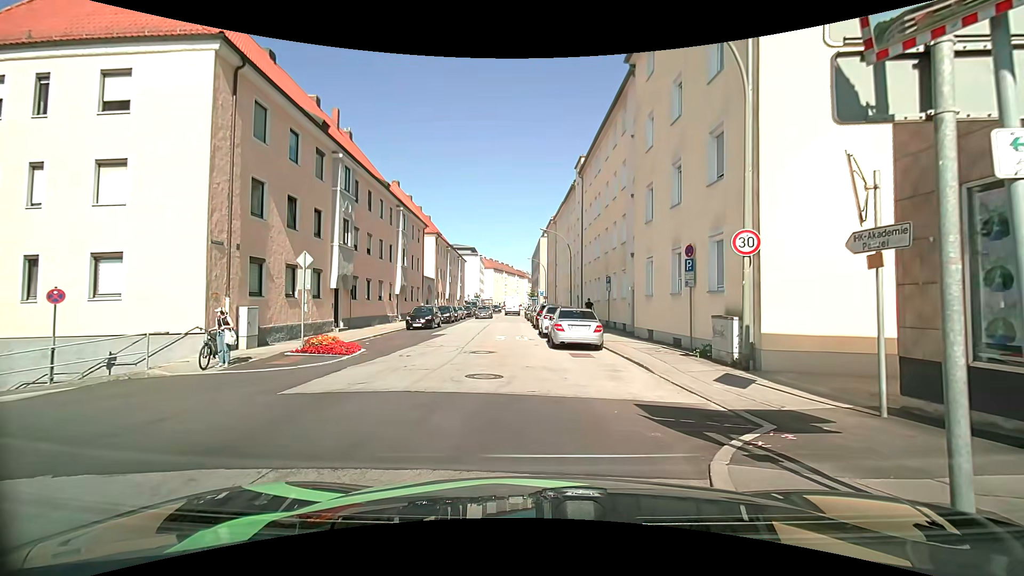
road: tertiary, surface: asphalt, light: Day
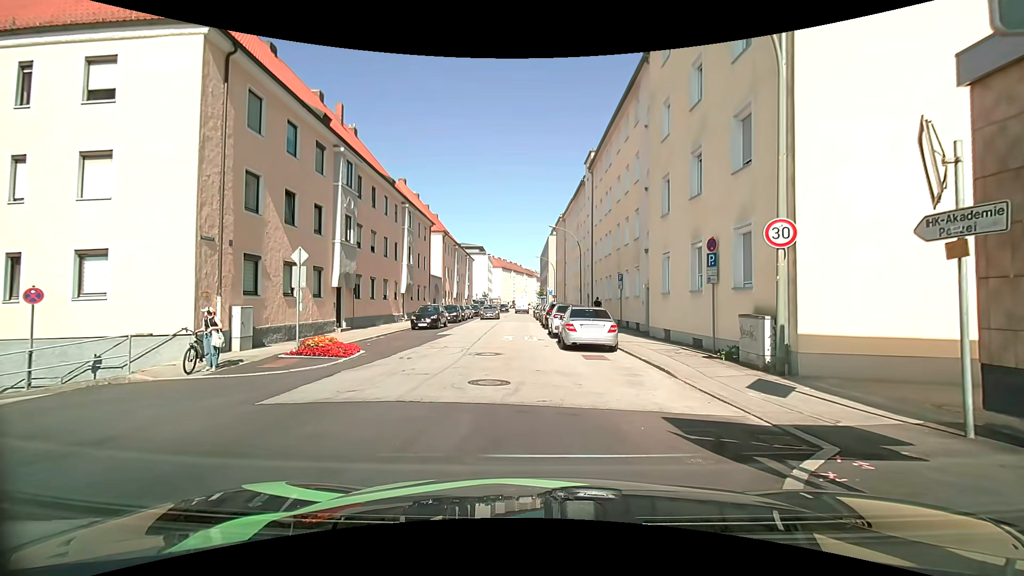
(0.0, +1.0) m; 0°
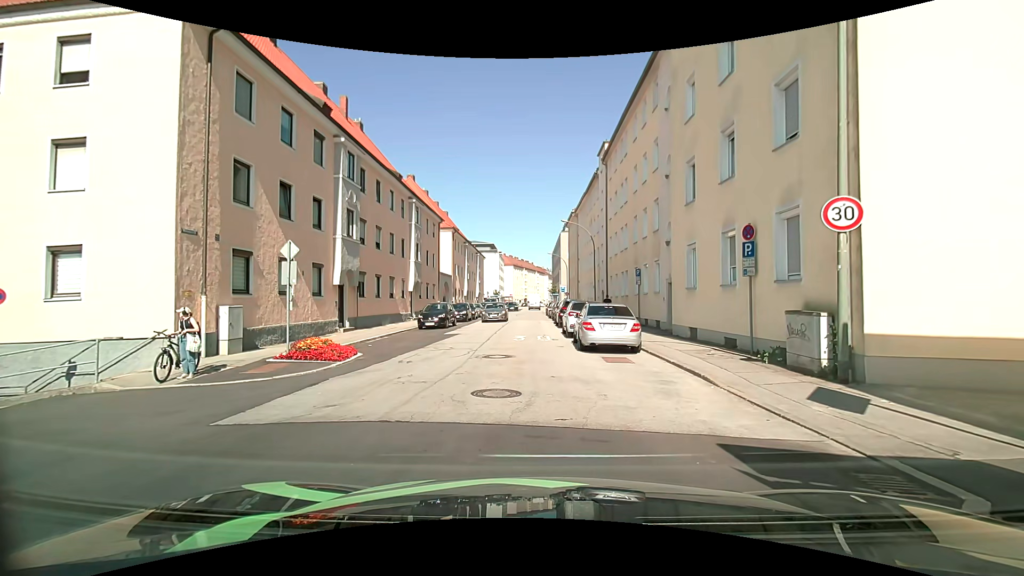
(0.0, +1.4) m; 0°
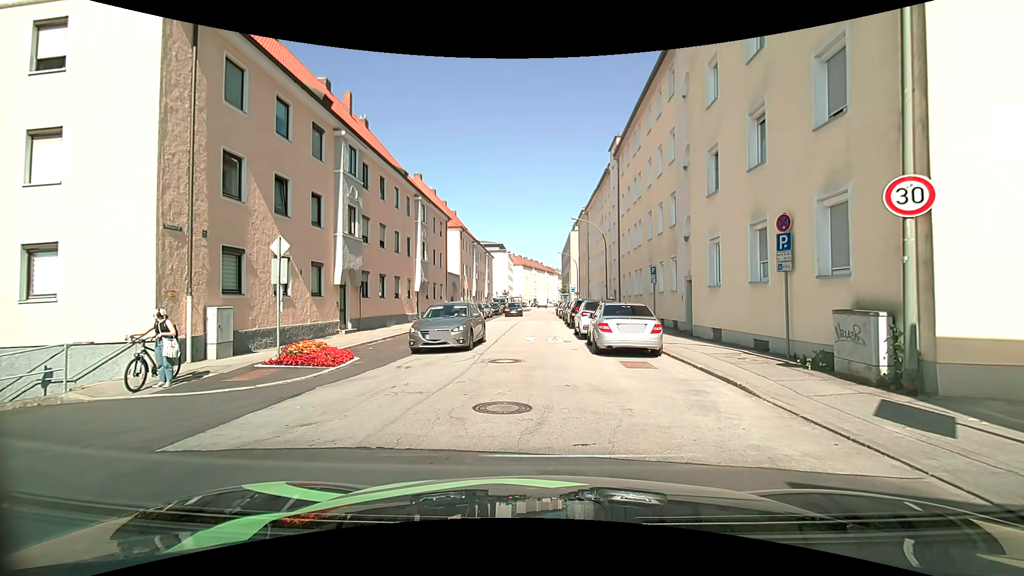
(0.0, +1.1) m; 0°
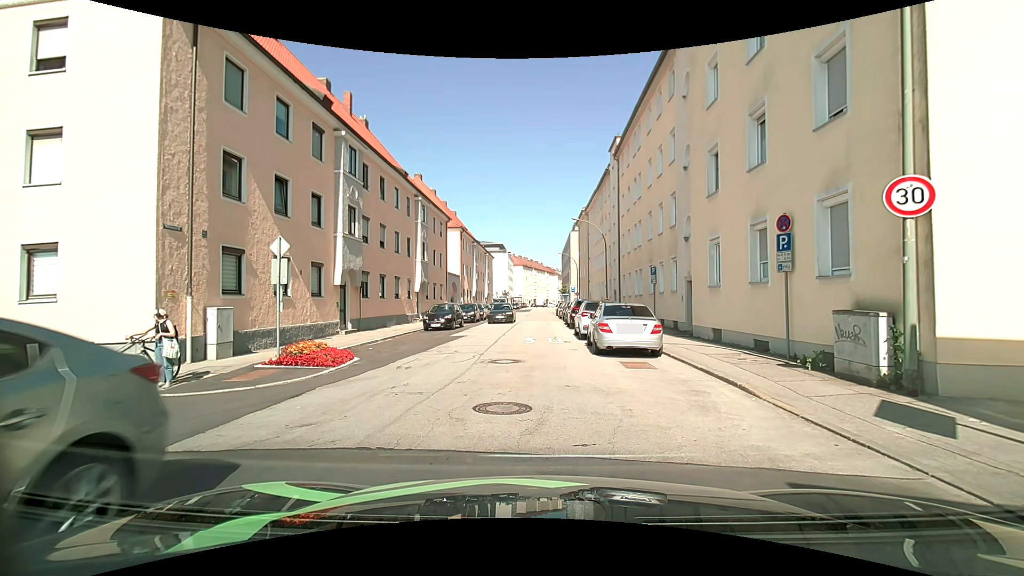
(0.0, +0.1) m; 0°
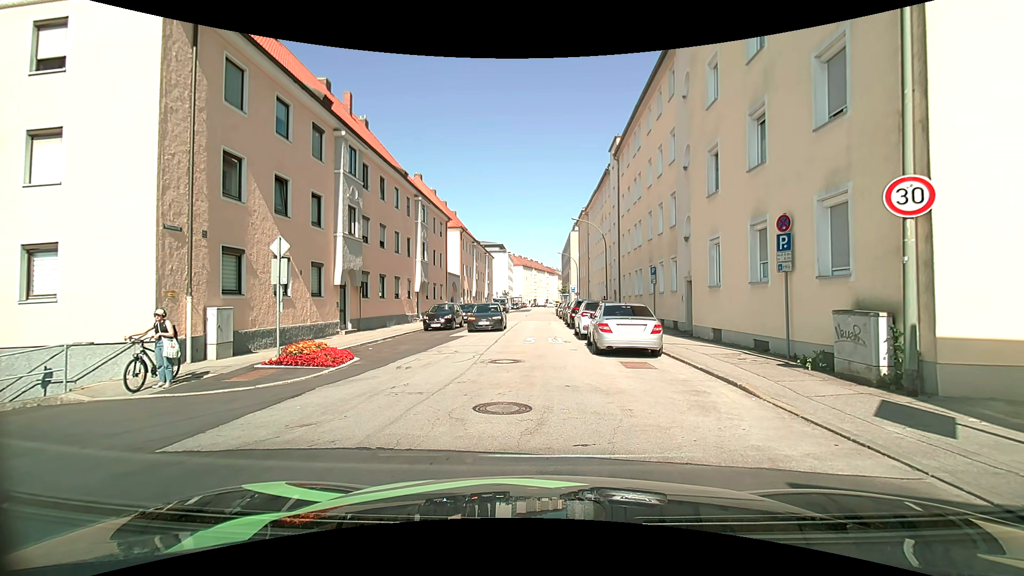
(0.0, 0.0) m; 0°
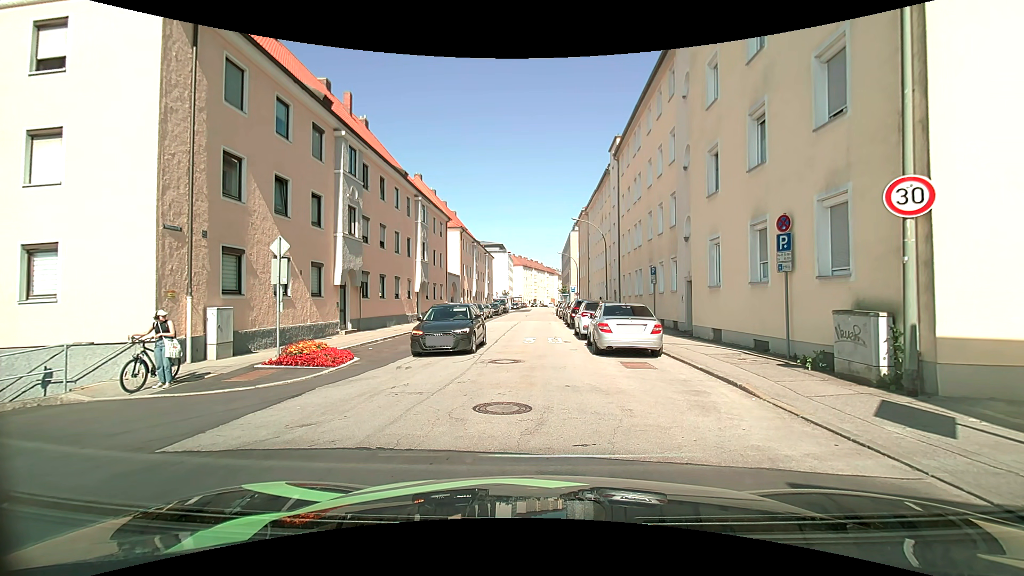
(0.0, 0.0) m; 0°
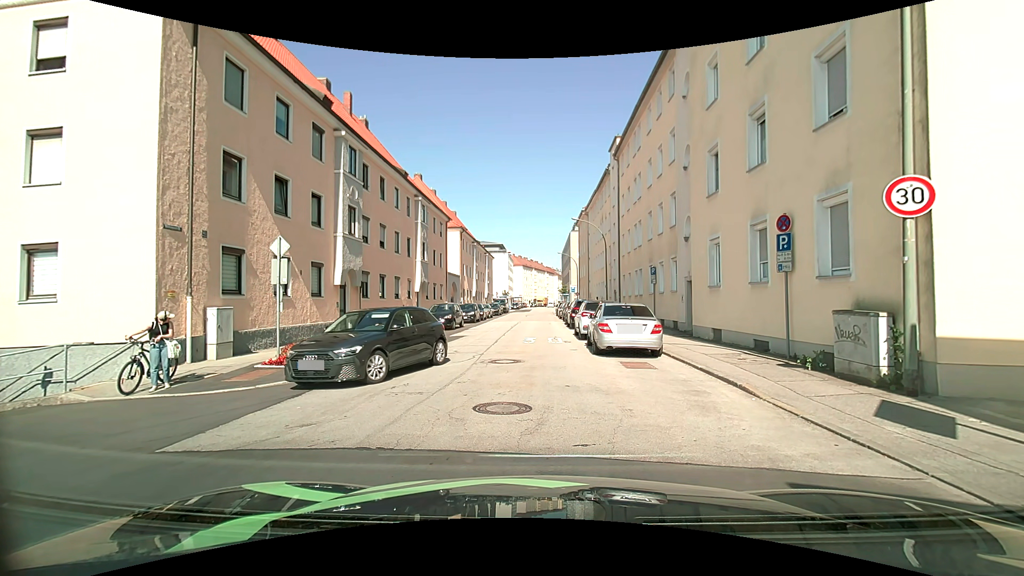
(0.0, 0.0) m; 0°
